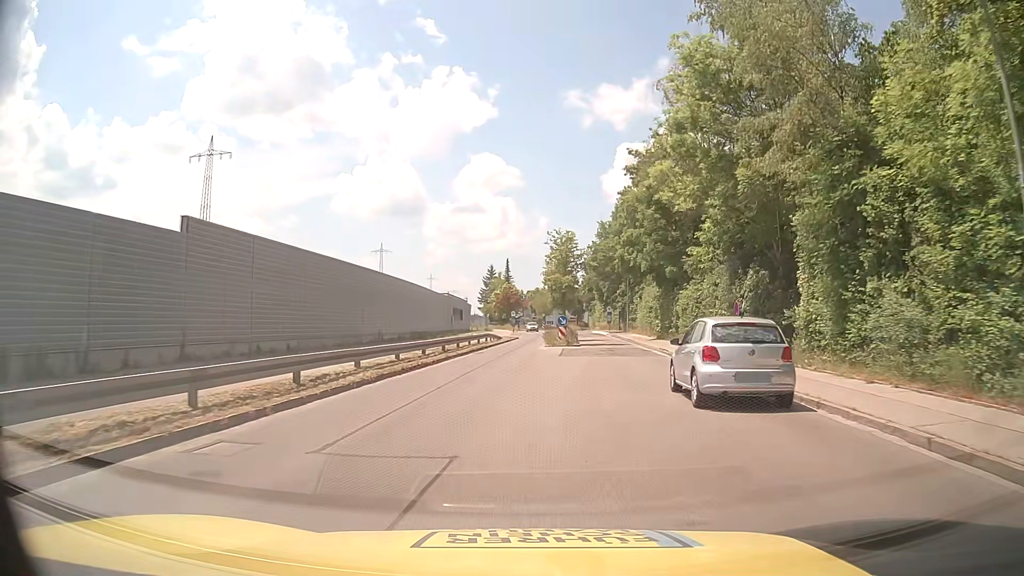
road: tertiary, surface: asphalt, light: Day
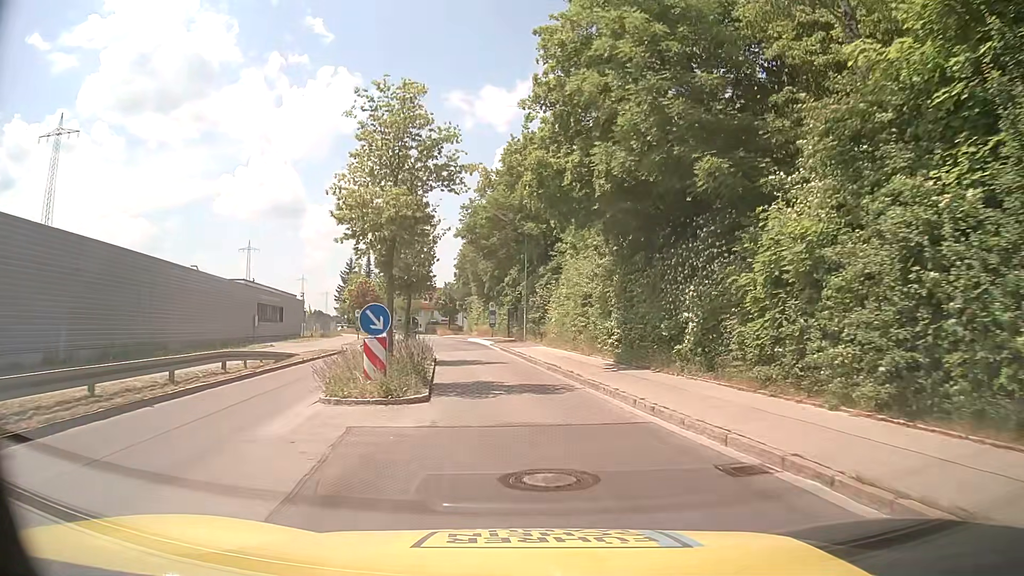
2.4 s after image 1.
(+2.2, +25.7) m; +10°
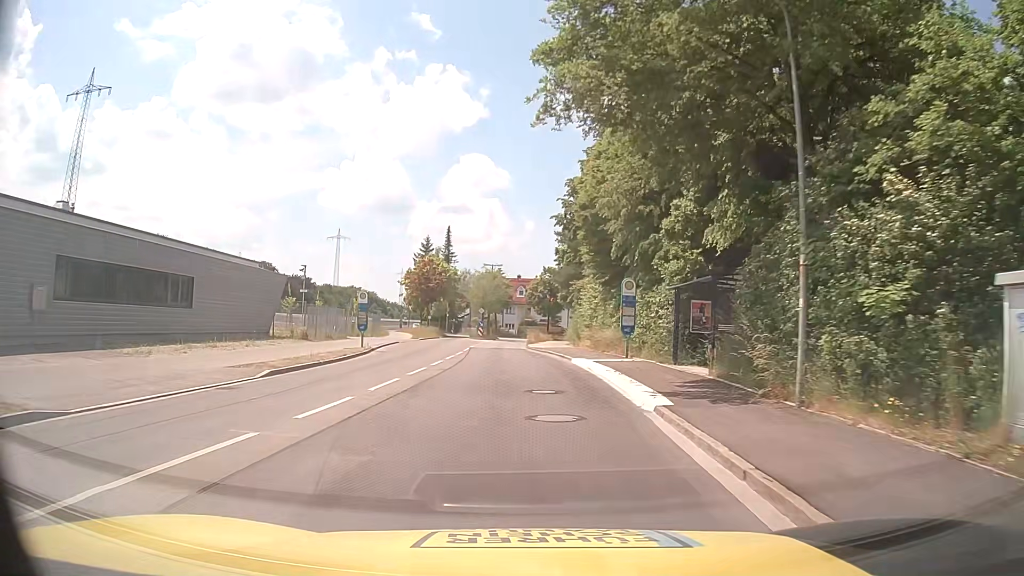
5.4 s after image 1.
(-2.2, +31.5) m; -9°
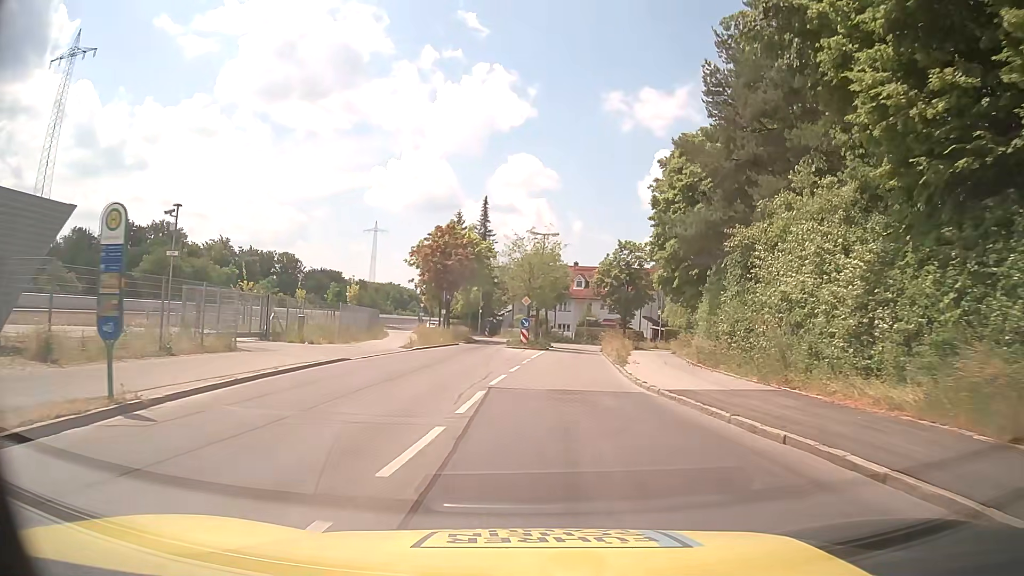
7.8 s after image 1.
(-1.4, +25.7) m; -5°
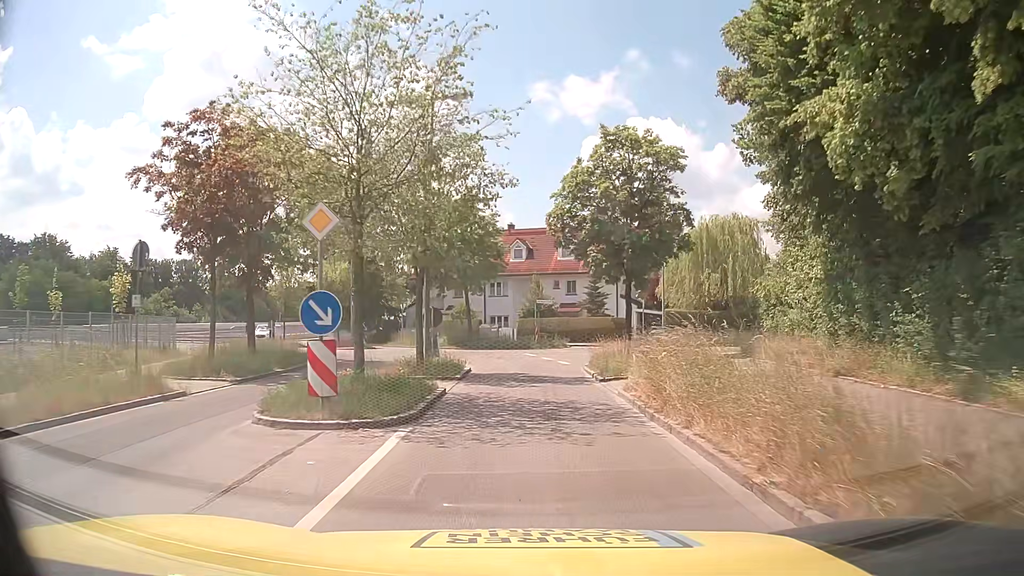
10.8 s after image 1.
(+2.0, +29.6) m; +6°
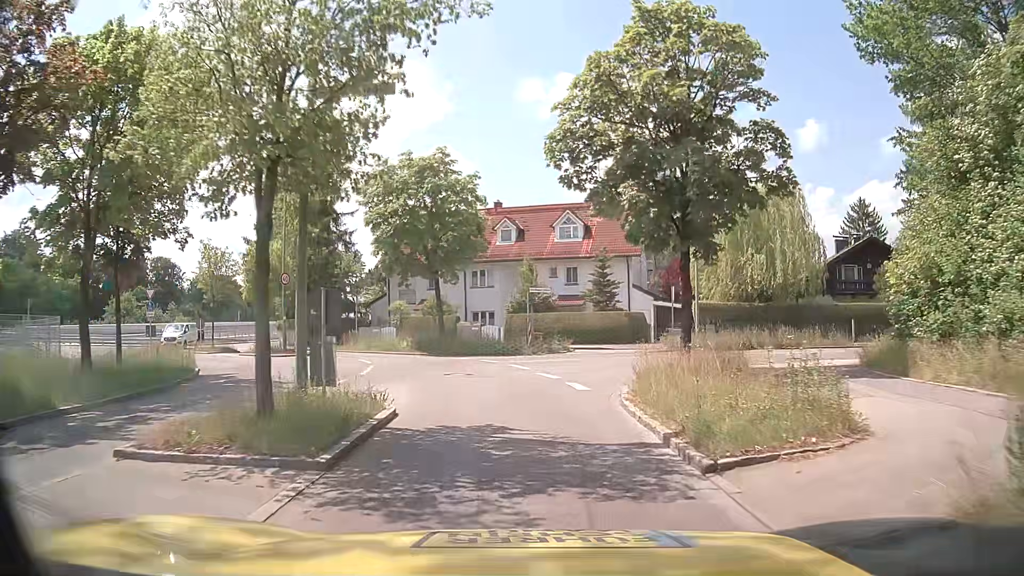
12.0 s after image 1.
(+0.1, +10.2) m; +1°
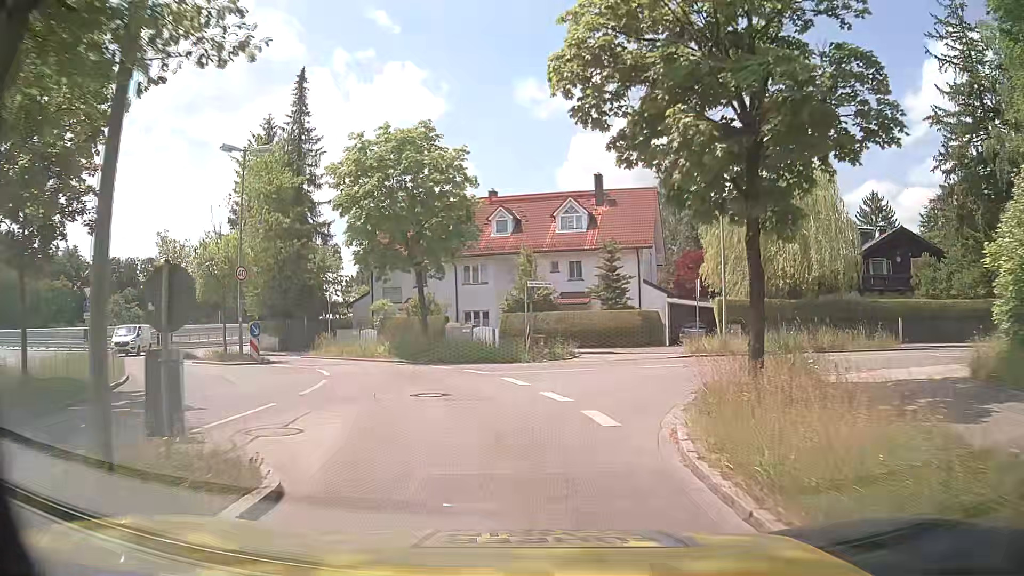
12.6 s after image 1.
(0.0, +4.7) m; 0°
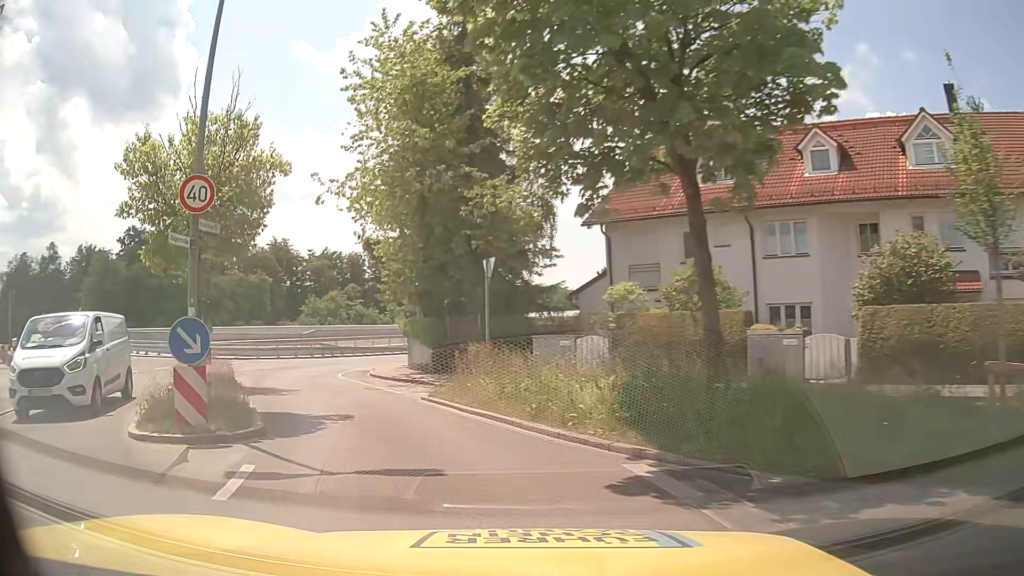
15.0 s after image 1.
(-2.2, +17.6) m; -21°
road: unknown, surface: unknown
(-2, +10) (-6, +19) (-9, +28) (-10, +38) (-8, +48) (-6, +58) (-3, +67) (0, +77) (+2, +87) (+5, +96) m
